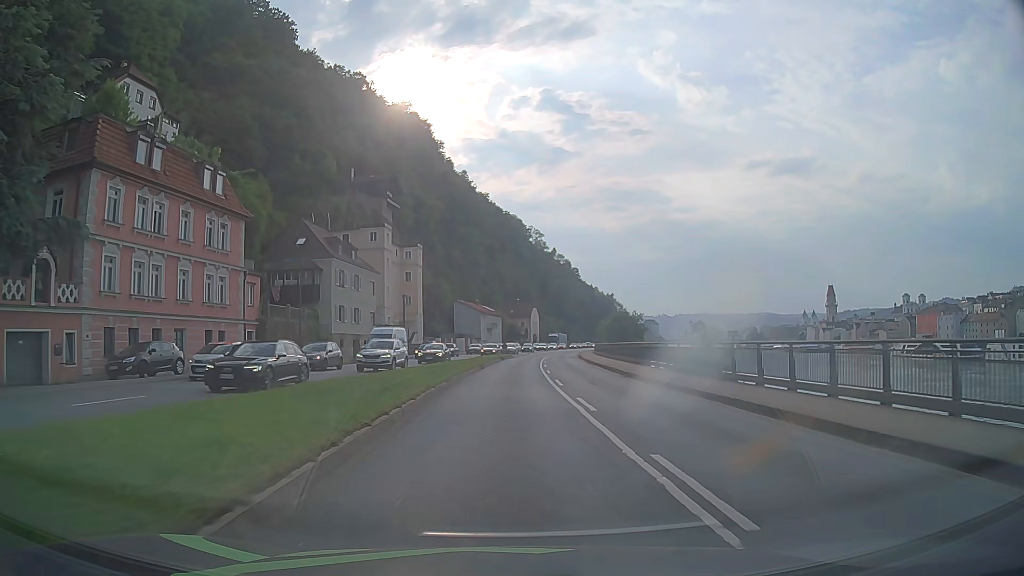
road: primary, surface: asphalt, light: Day
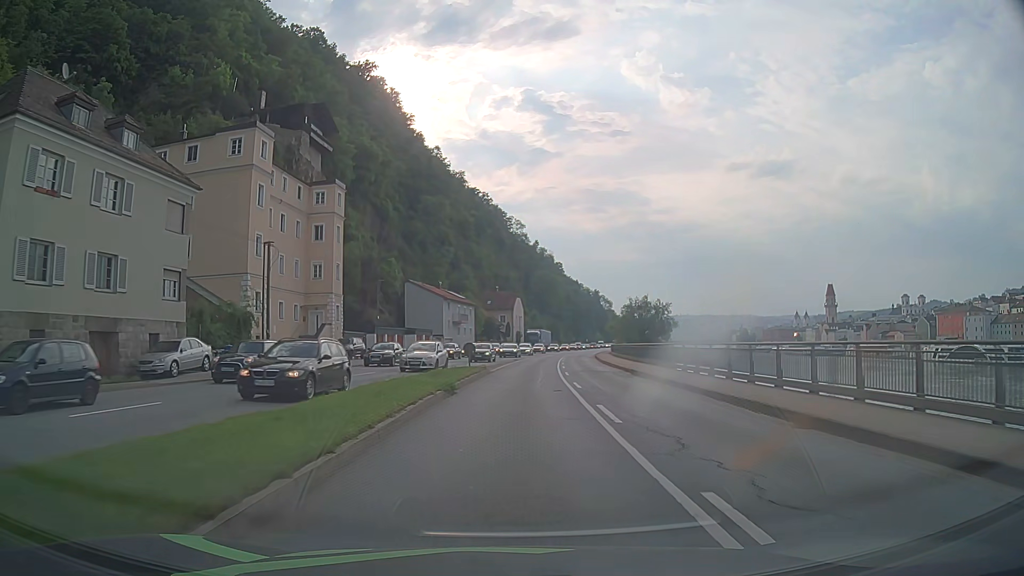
(+0.5, +38.1) m; +2°
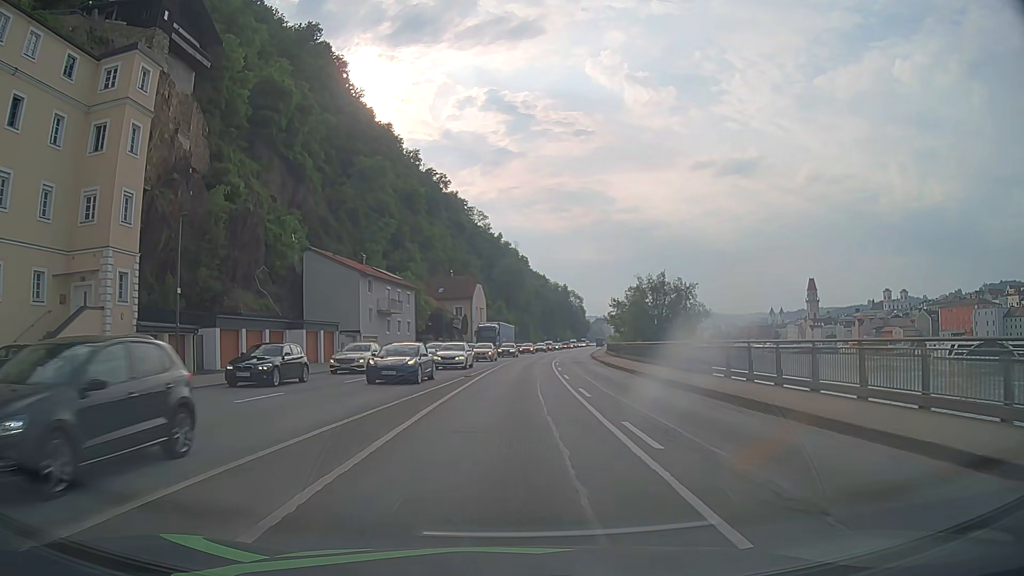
(+0.8, +30.4) m; +3°
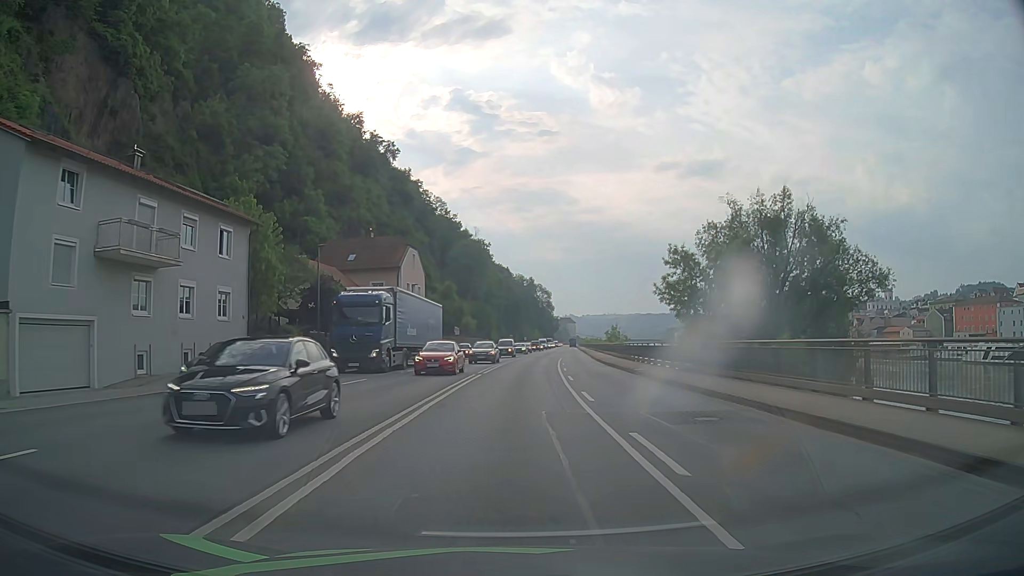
(+1.2, +38.0) m; +4°
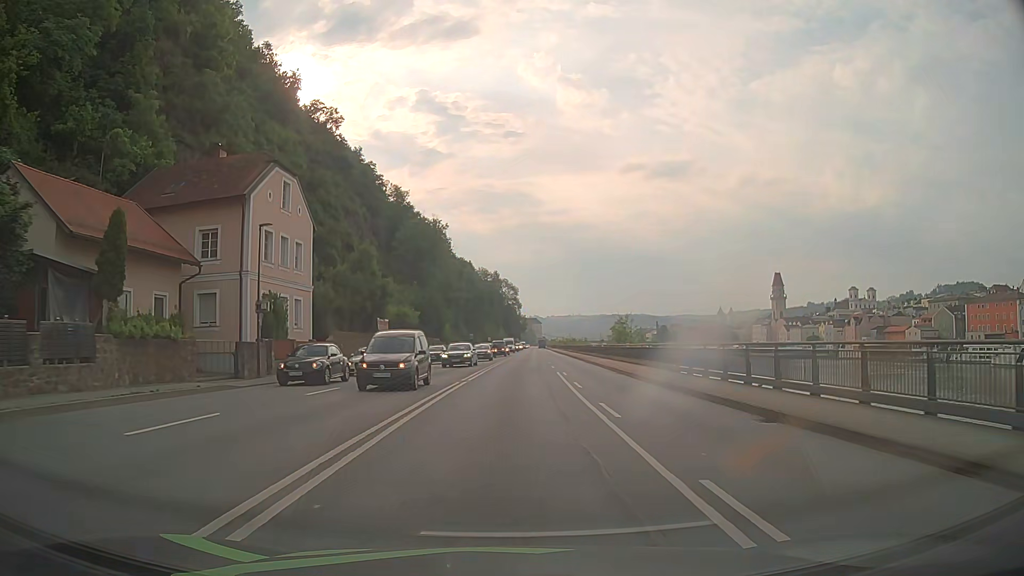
(+0.7, +30.4) m; +3°
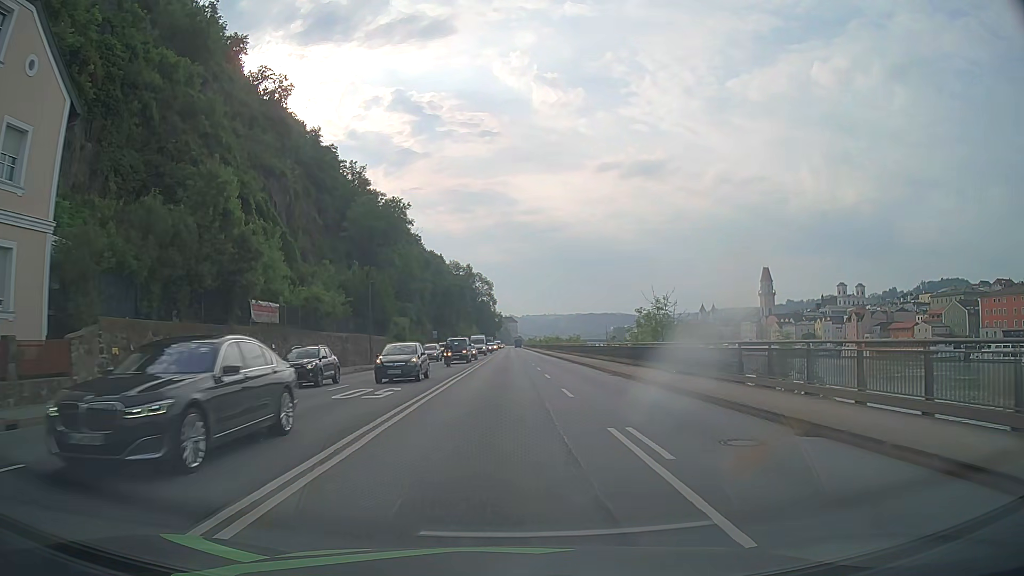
(+0.5, +22.8) m; +2°
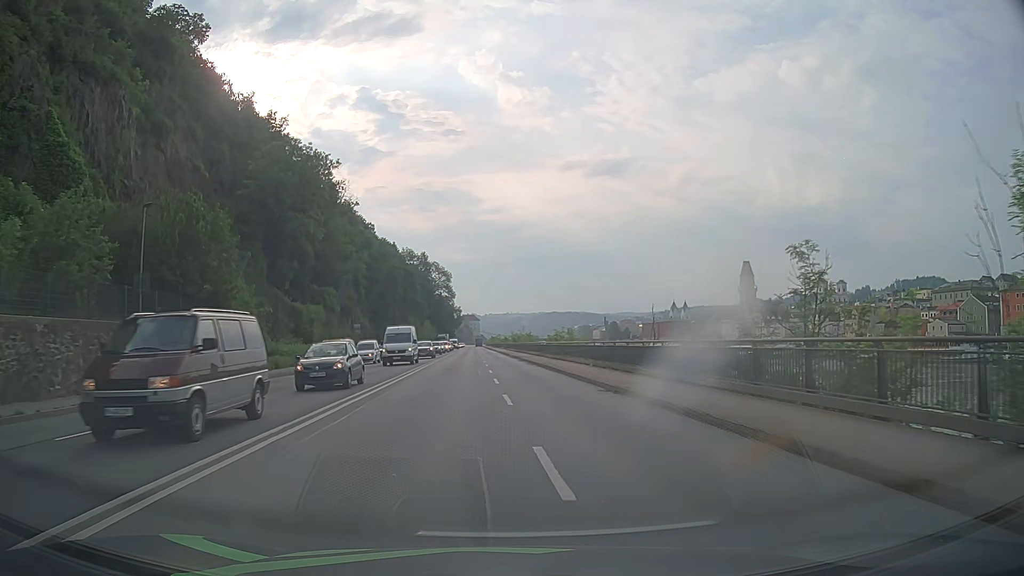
(+0.8, +30.4) m; +3°
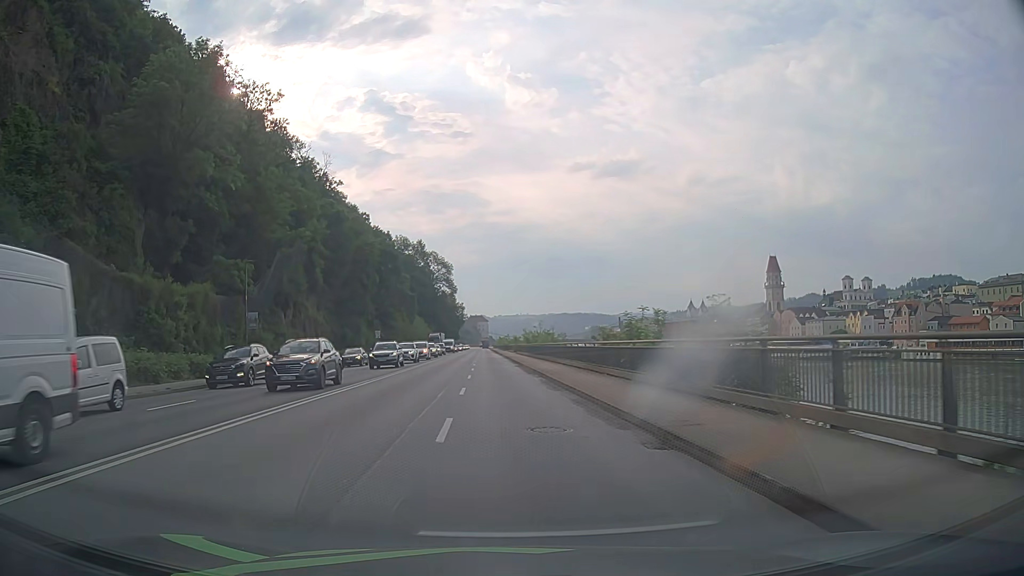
(-0.1, +30.6) m; -1°
(0, +10) (0, +20) (-1, +30) (-1, +40) (-1, +50) (-2, +60) (-2, +70) (-2, +80) (-3, +90) (-3, +100) m
